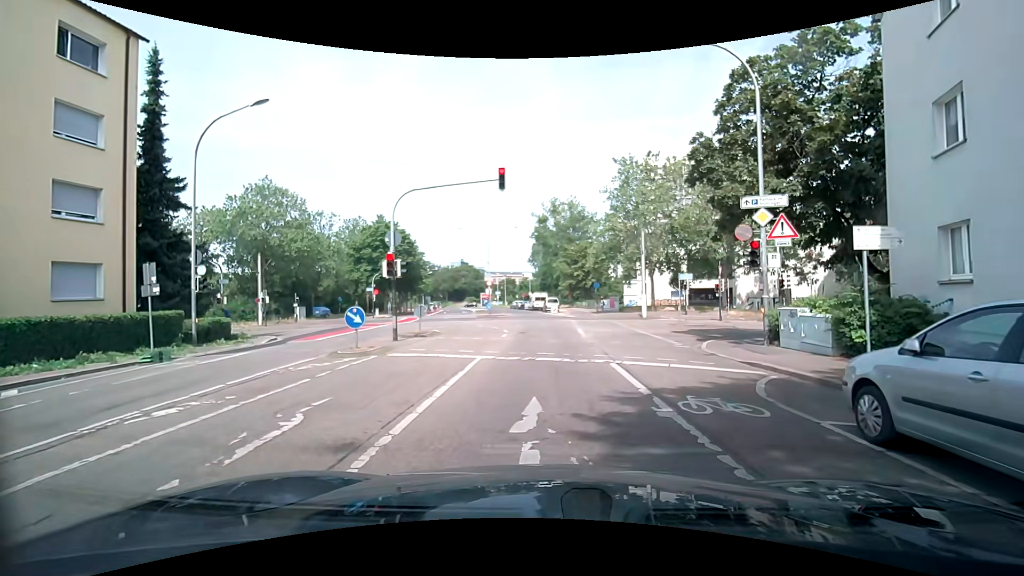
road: residential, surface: asphalt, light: Day
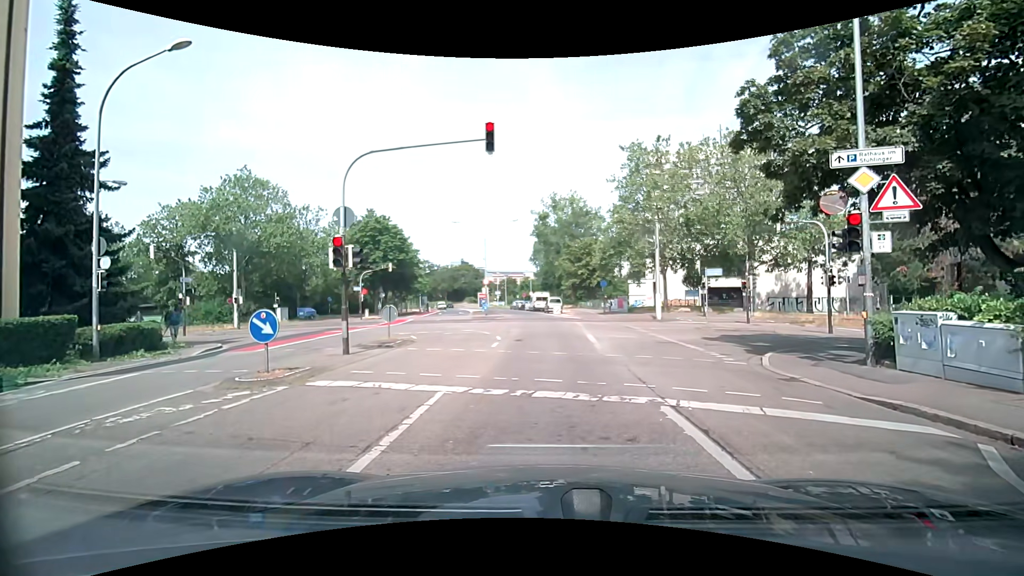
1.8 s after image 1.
(0.0, +4.4) m; -1°
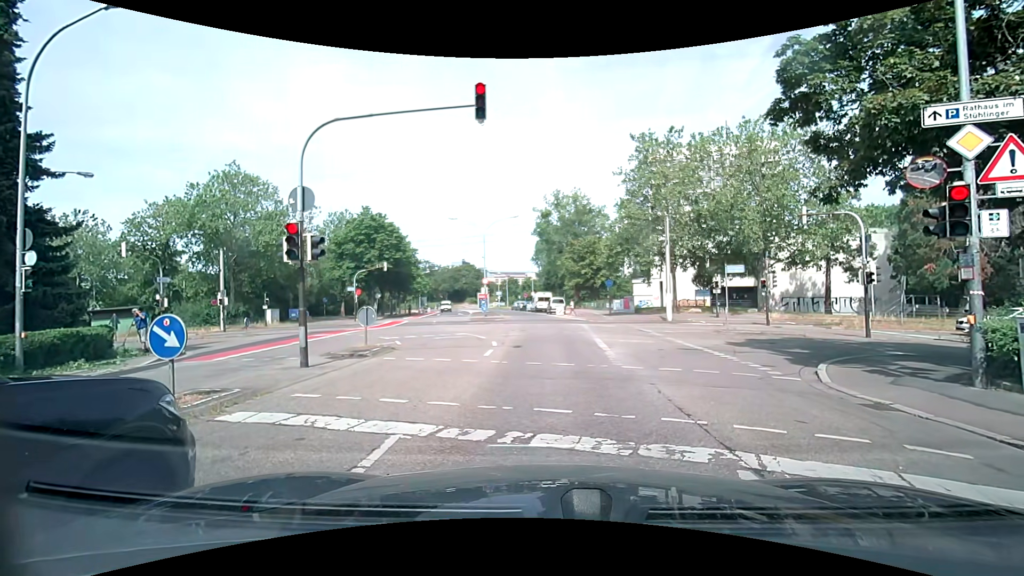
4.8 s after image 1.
(0.0, +2.3) m; +1°
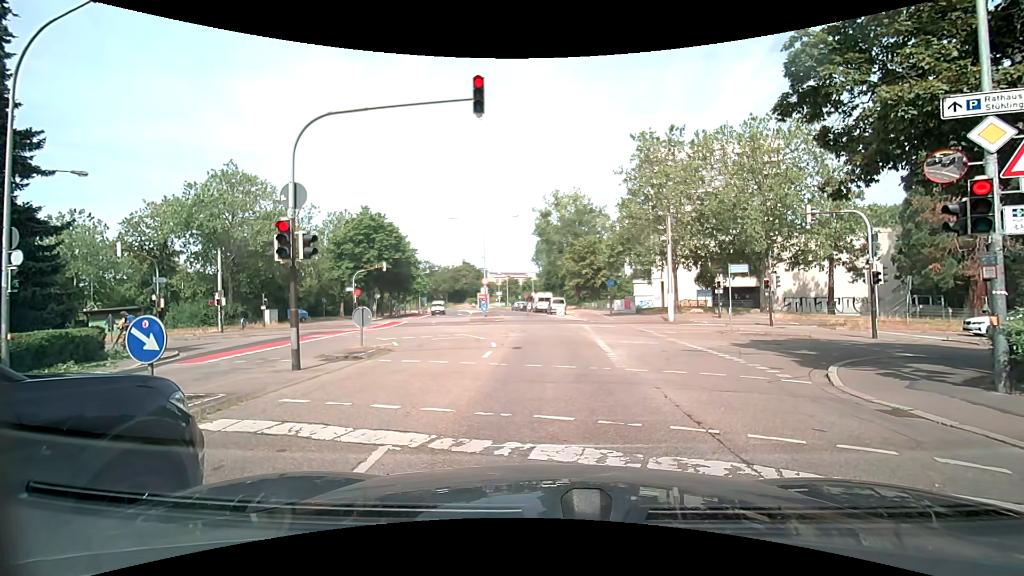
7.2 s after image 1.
(0.0, +0.4) m; 0°
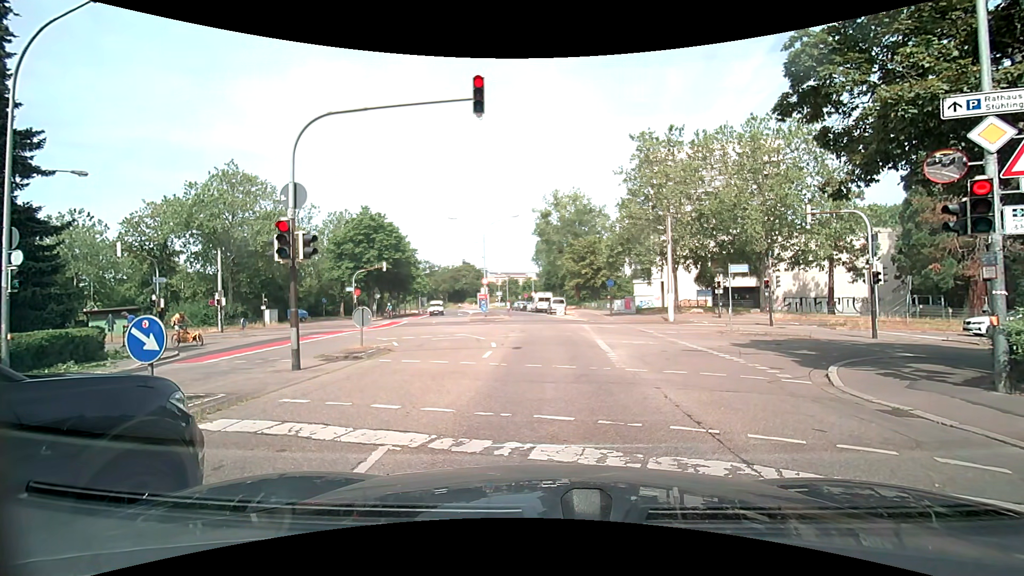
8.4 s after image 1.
(0.0, 0.0) m; 0°
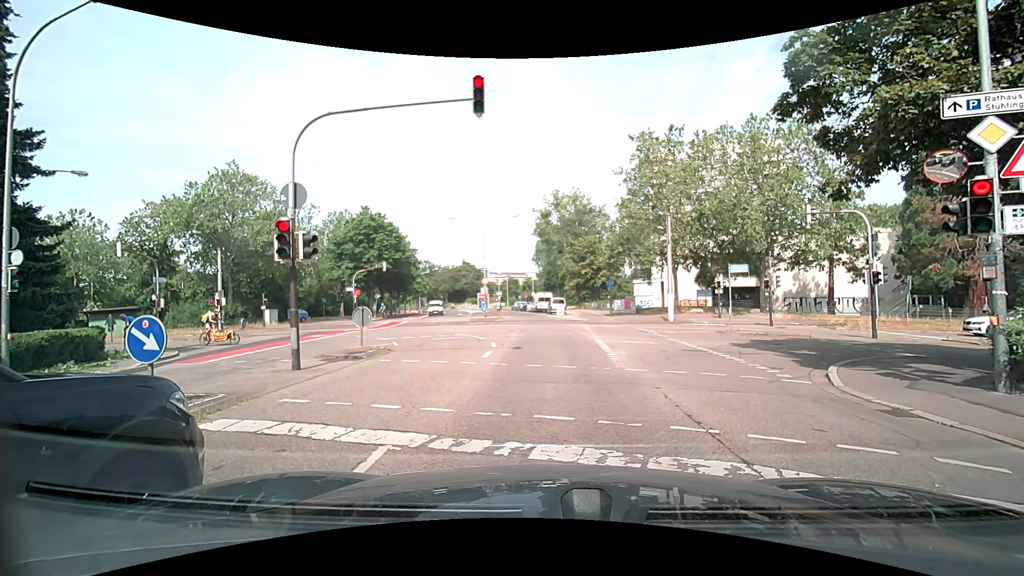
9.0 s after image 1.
(0.0, 0.0) m; 0°
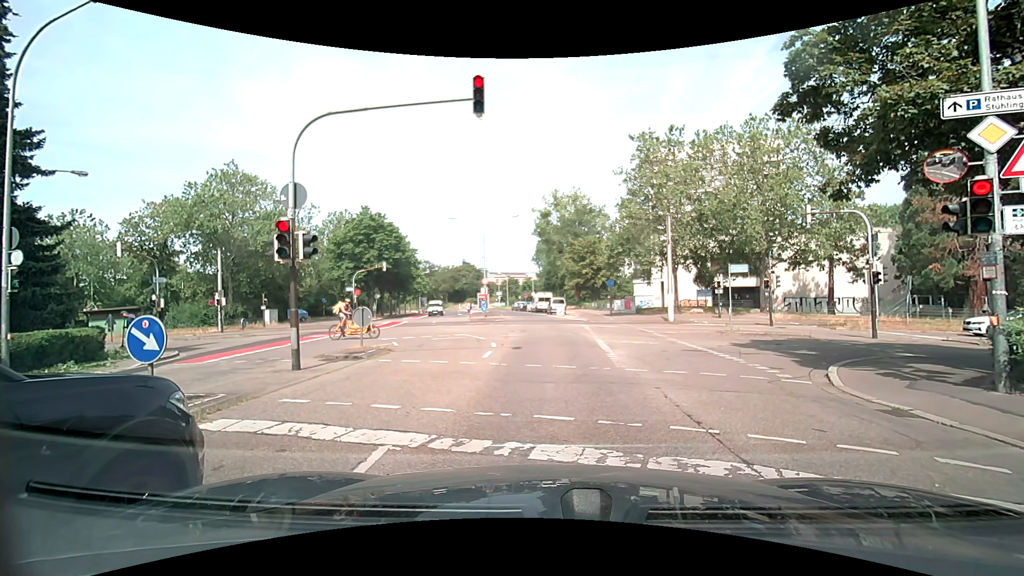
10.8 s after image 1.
(0.0, 0.0) m; 0°
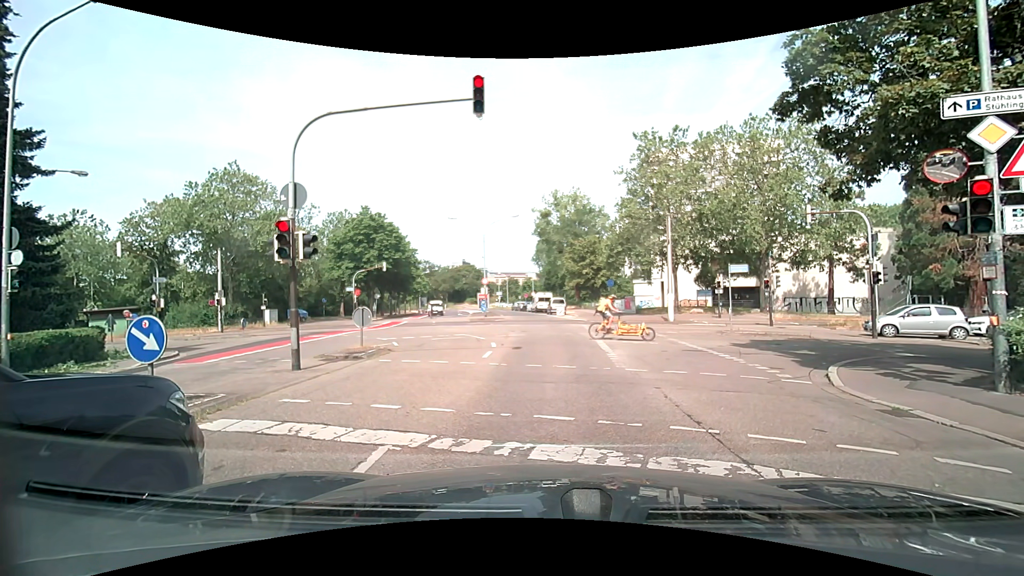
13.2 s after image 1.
(0.0, 0.0) m; 0°
(0, +10) (0, +20) (0, +30) (0, +40) (-2, +50) (-3, +60) (-5, +70) (-8, +79) (-10, +89) (-13, +99) m
